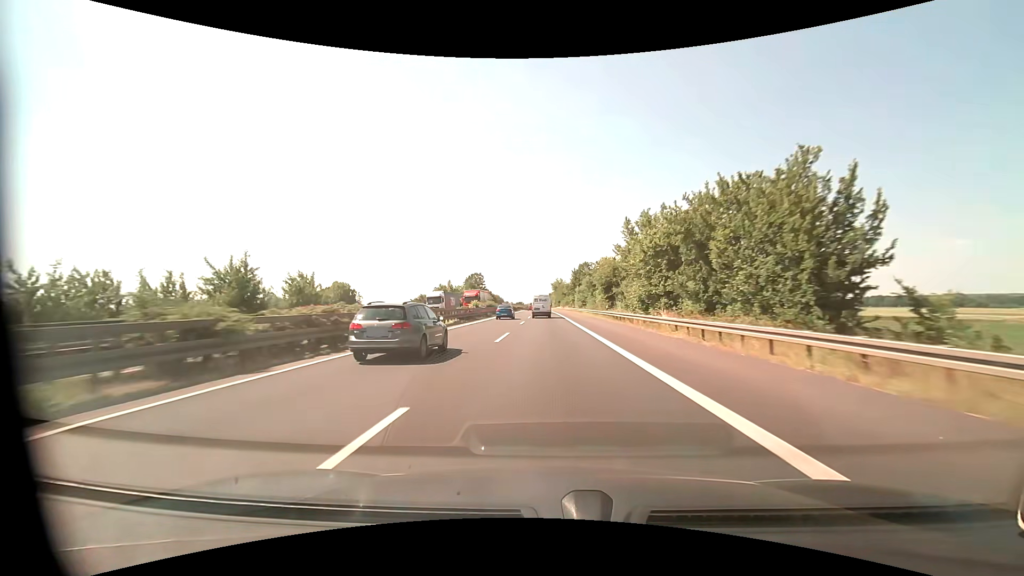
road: motorway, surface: asphalt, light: Day
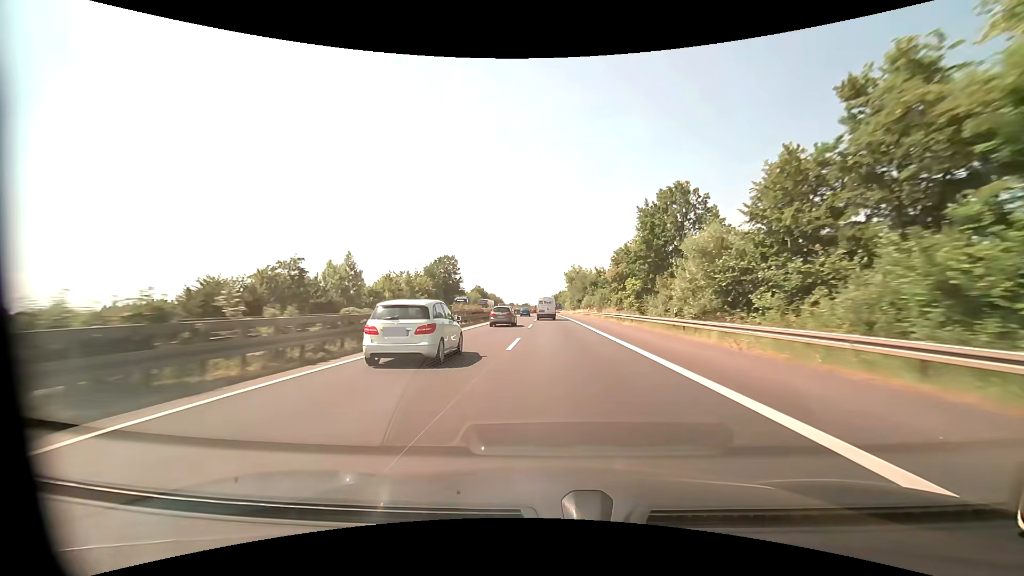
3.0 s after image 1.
(-0.7, +74.7) m; -1°
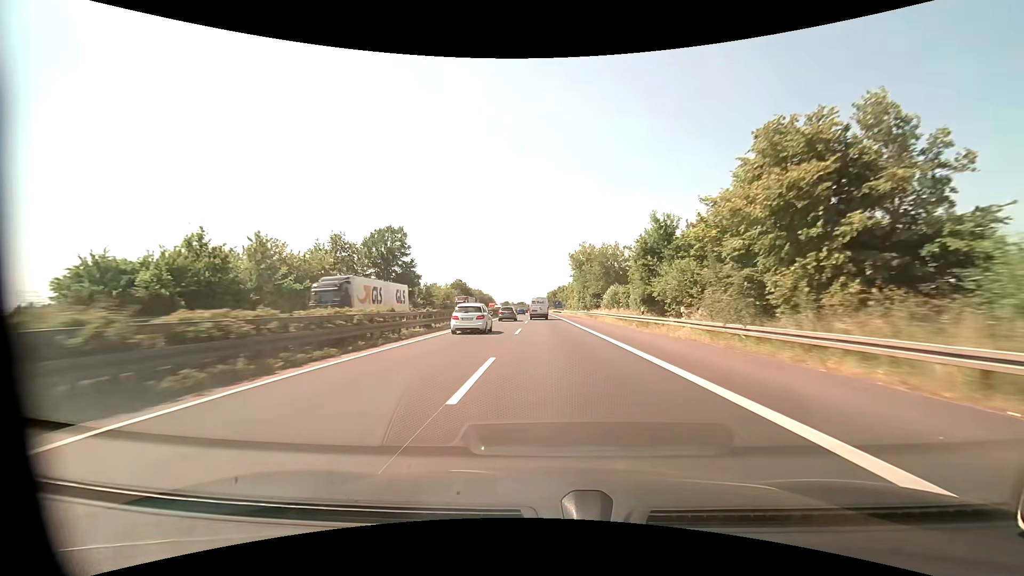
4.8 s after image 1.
(+0.1, +44.7) m; +1°
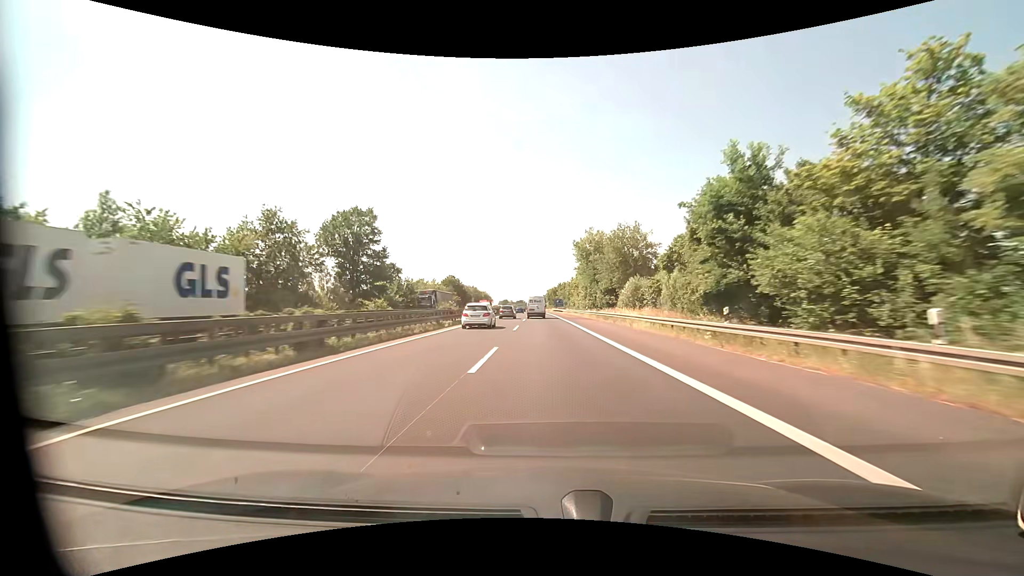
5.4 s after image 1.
(0.0, +14.9) m; 0°
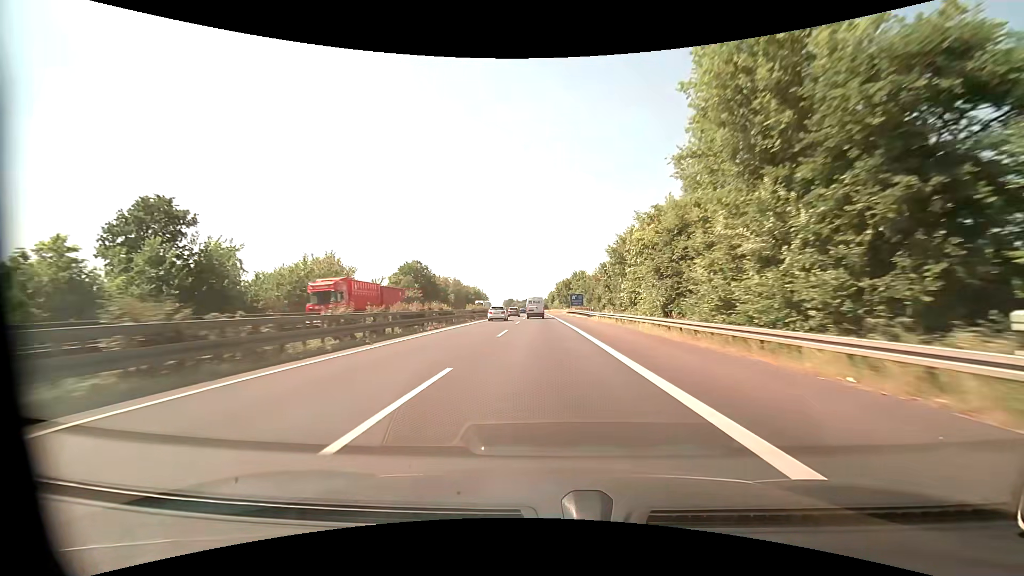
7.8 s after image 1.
(-0.3, +59.3) m; 0°
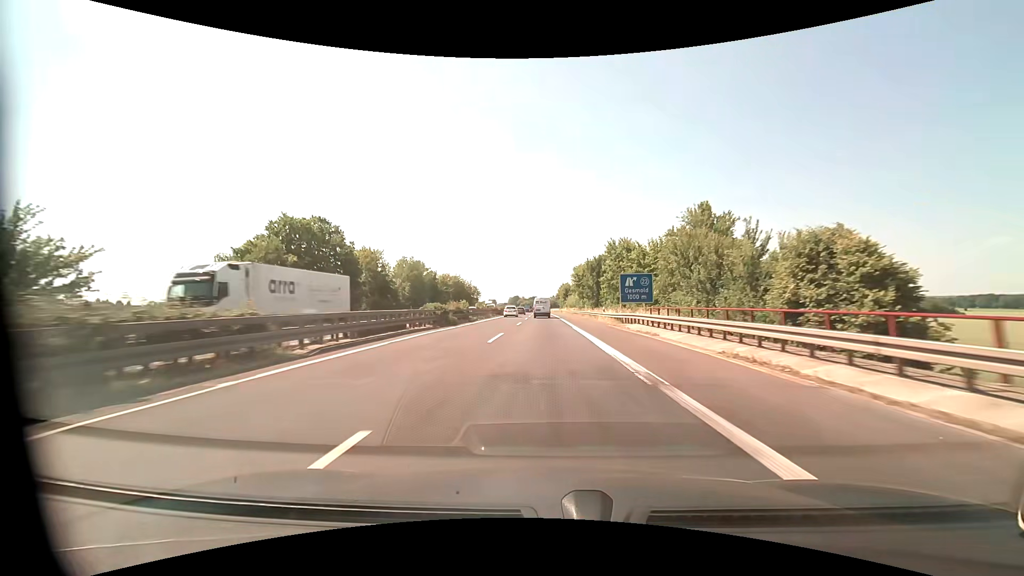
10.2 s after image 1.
(-1.1, +59.1) m; -1°
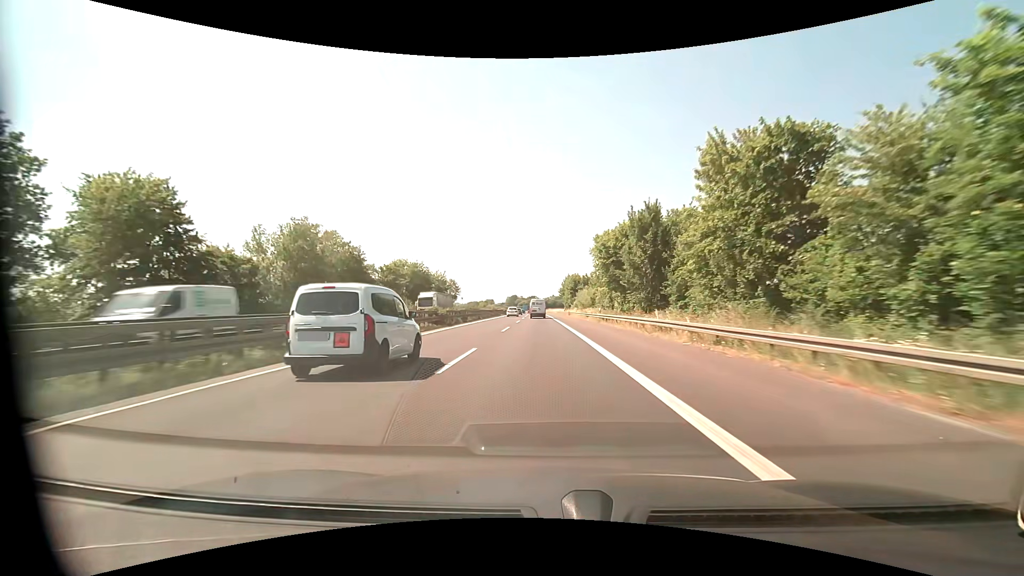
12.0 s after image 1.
(+0.1, +44.5) m; 0°
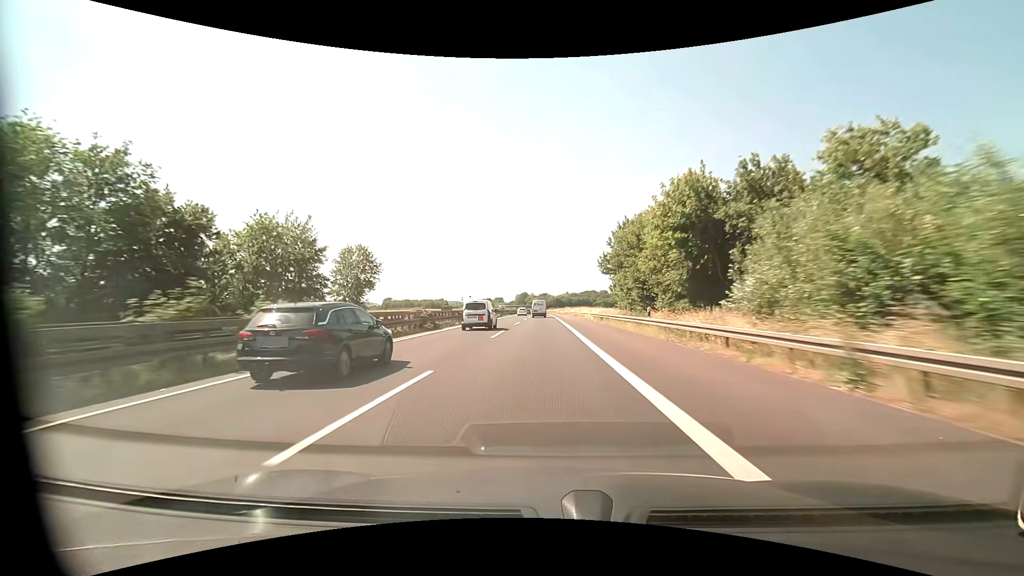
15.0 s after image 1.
(-0.6, +77.9) m; -1°
(0, +10) (0, +20) (0, +30) (0, +40) (0, +50) (0, +60) (0, +70) (0, +80) (-1, +90) (-1, +100) m
